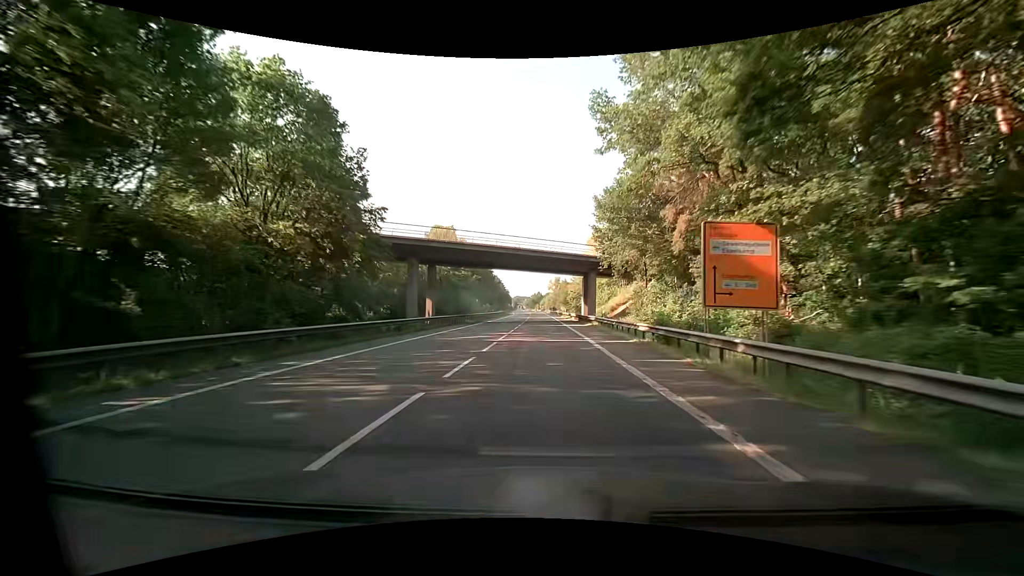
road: primary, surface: asphalt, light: Day
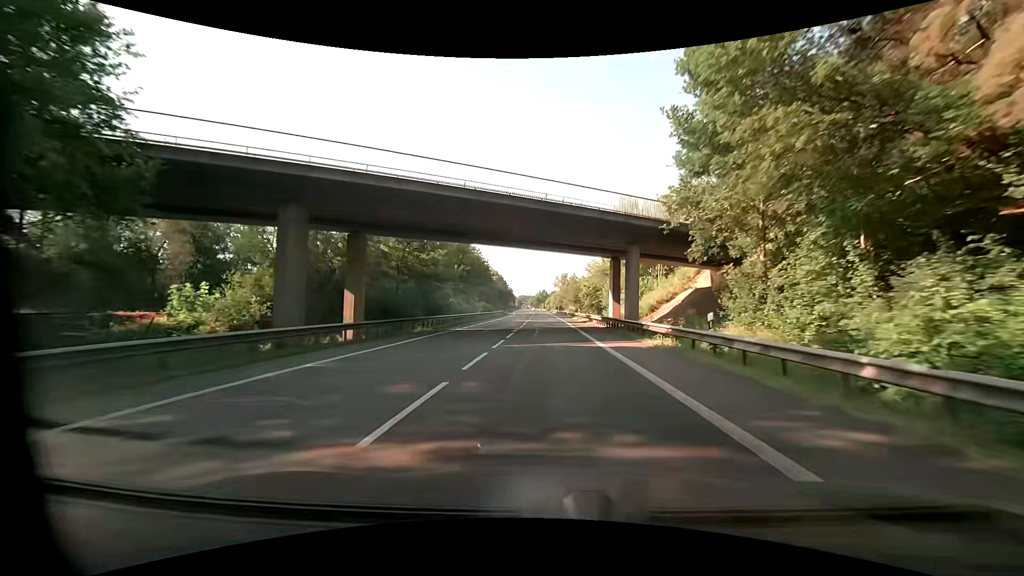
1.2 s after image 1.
(-0.3, +22.9) m; -1°
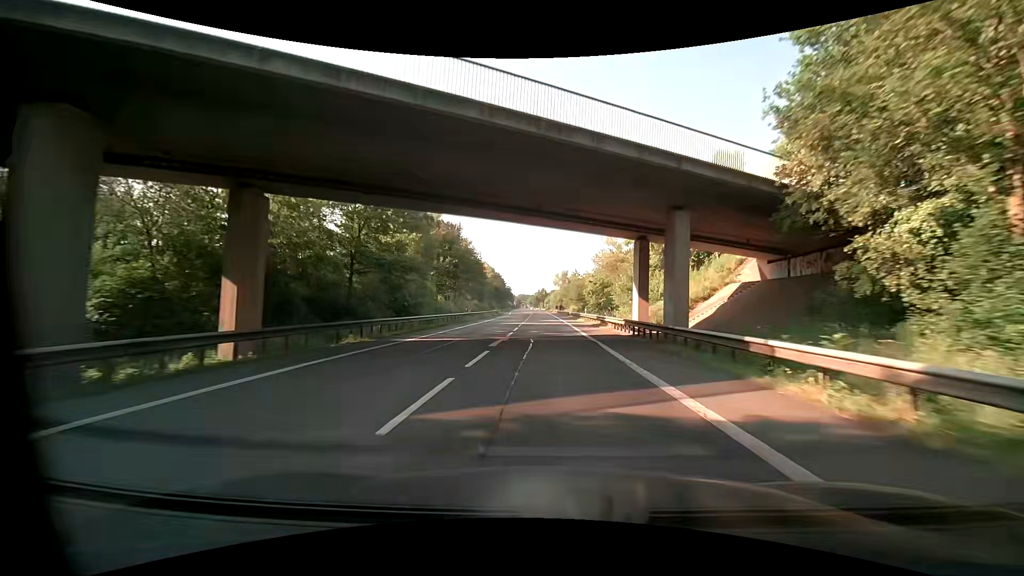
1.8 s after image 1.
(0.0, +11.5) m; 0°
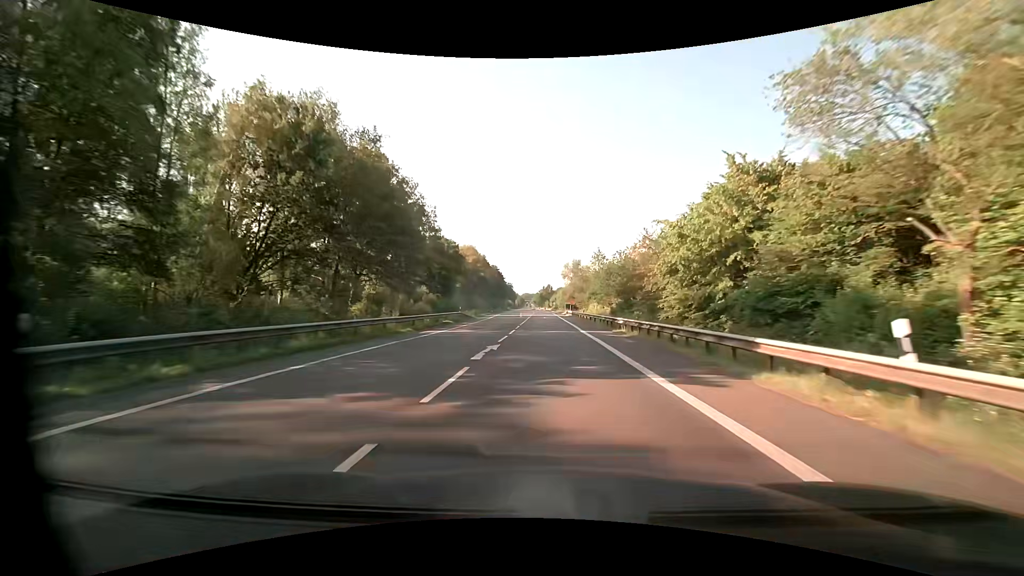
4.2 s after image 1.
(+0.1, +46.3) m; -1°
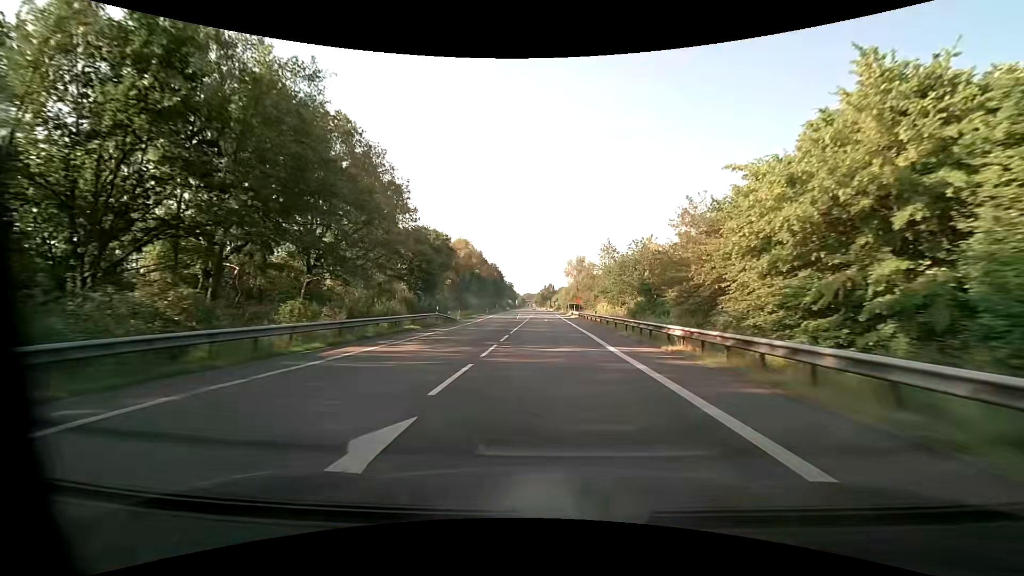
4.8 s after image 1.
(0.0, +11.6) m; -1°
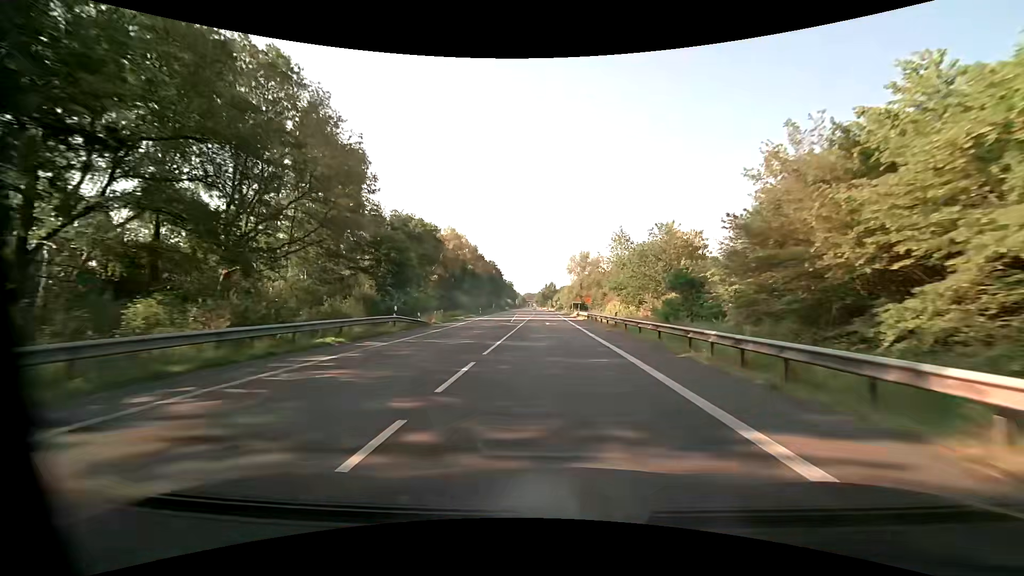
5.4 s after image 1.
(+0.1, +11.6) m; 0°
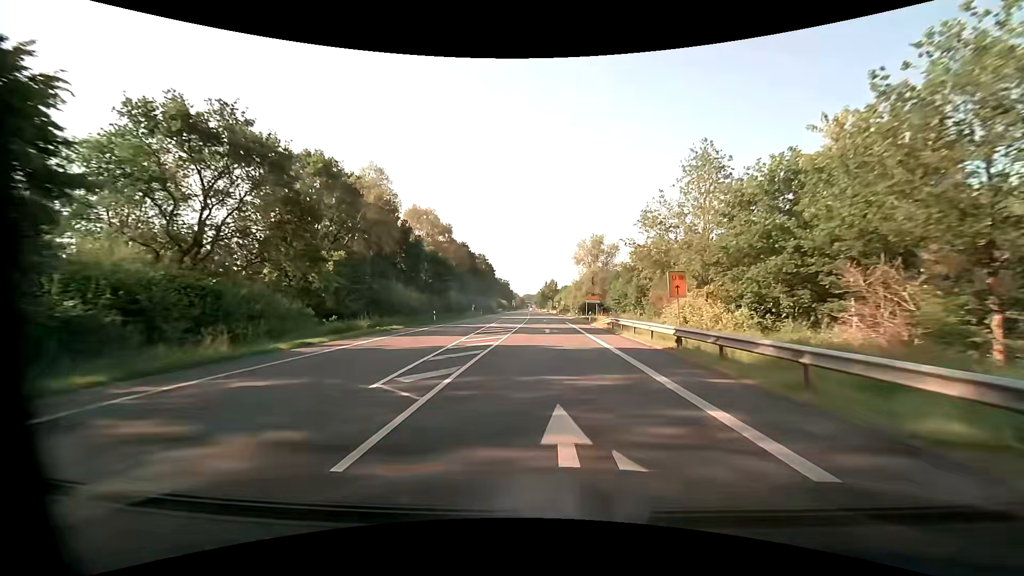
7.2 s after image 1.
(+0.1, +34.8) m; 0°
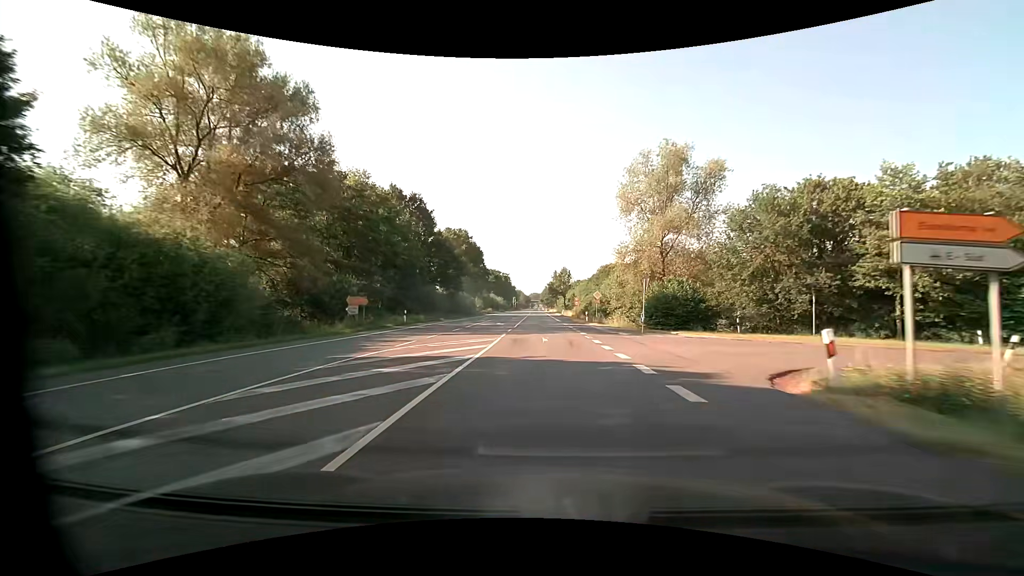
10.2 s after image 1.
(-0.3, +58.1) m; -1°
(0, +10) (0, +20) (0, +30) (0, +40) (-1, +50) (-1, +60) (-1, +70) (-1, +80) (-1, +90) (-2, +100) m
